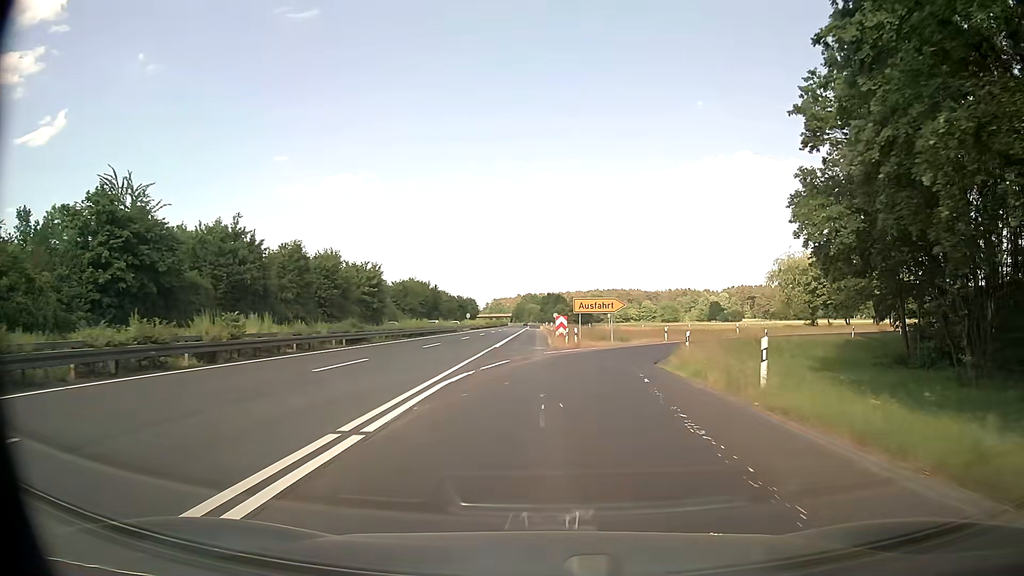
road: trunk_link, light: Day
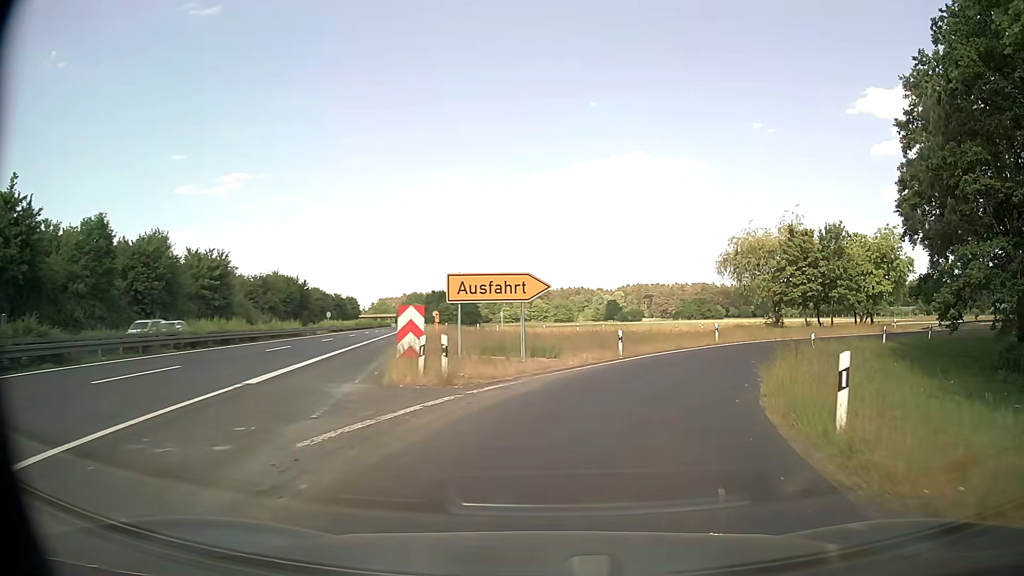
(+1.1, +21.6) m; +9°
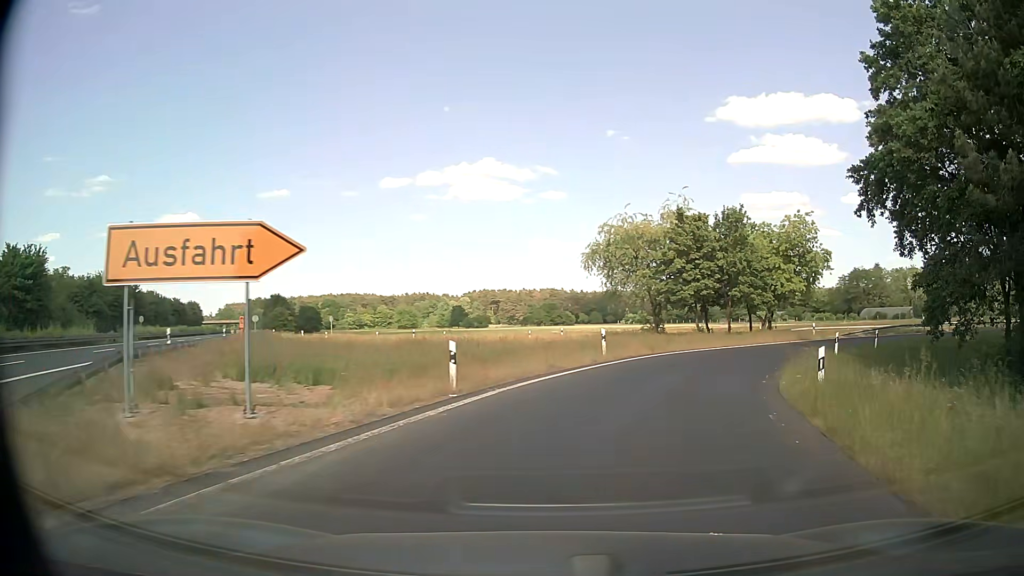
(+1.3, +11.9) m; +13°
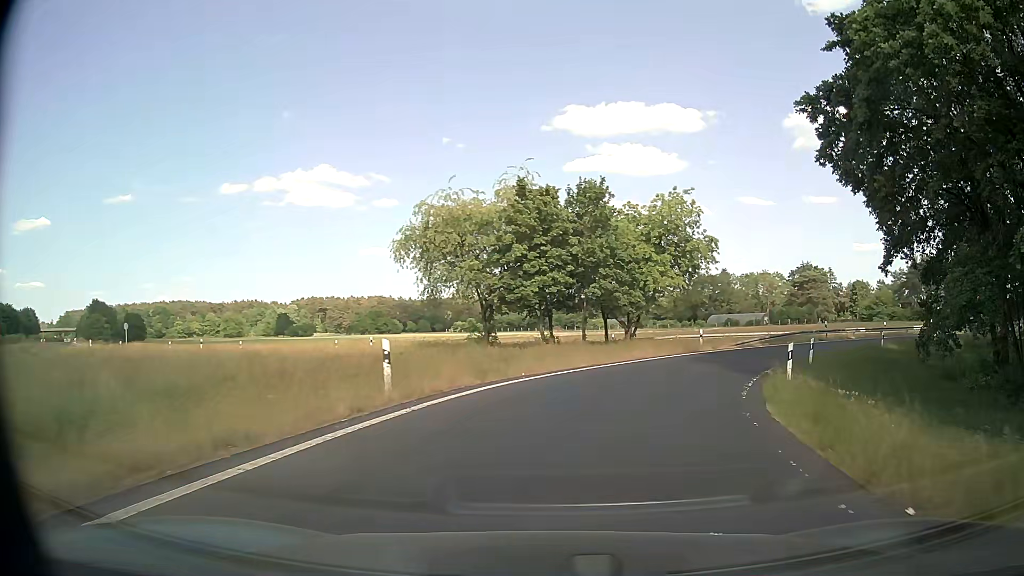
(+1.6, +11.9) m; +15°
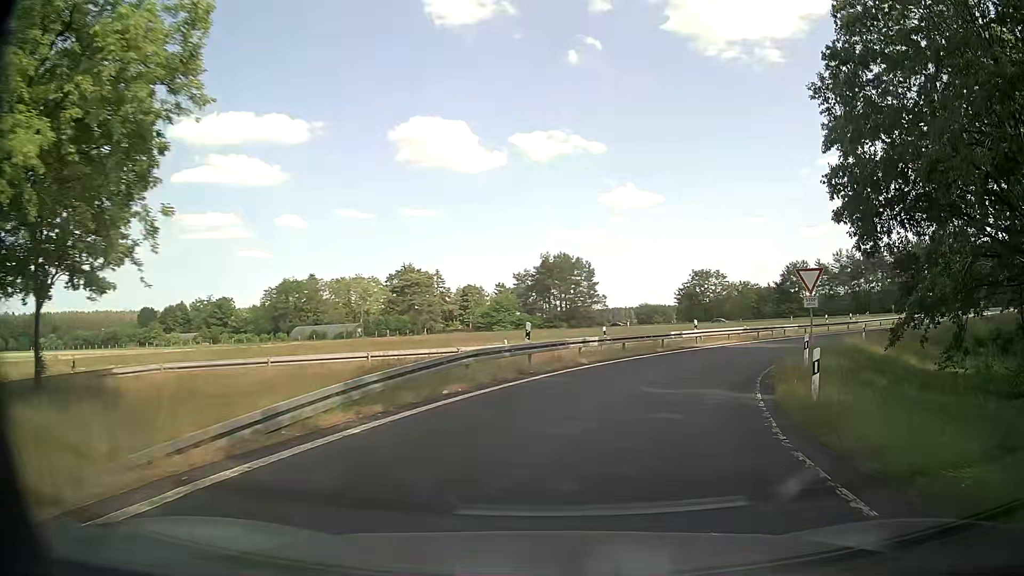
(+8.6, +30.0) m; +34°
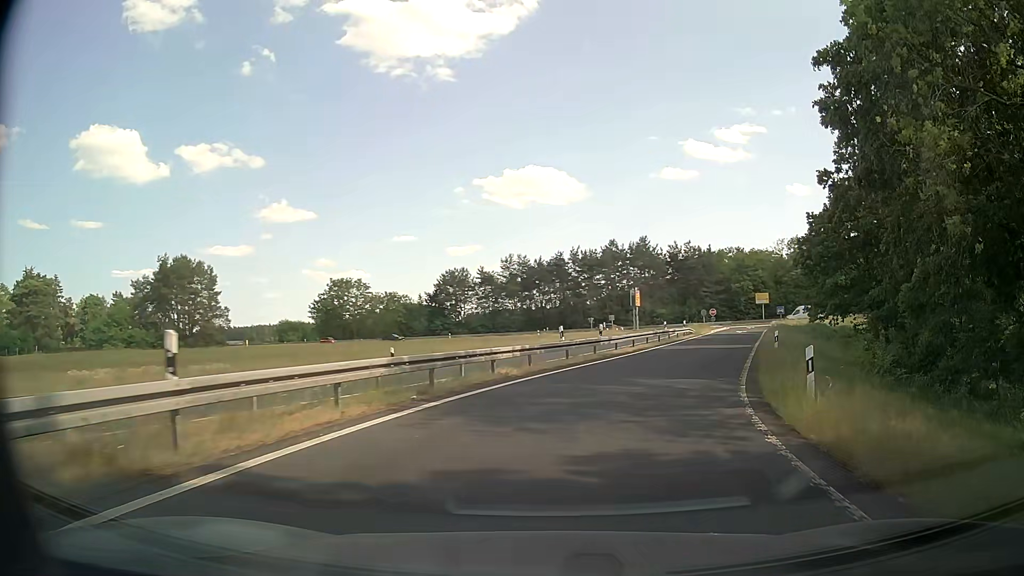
(+7.1, +26.0) m; +30°
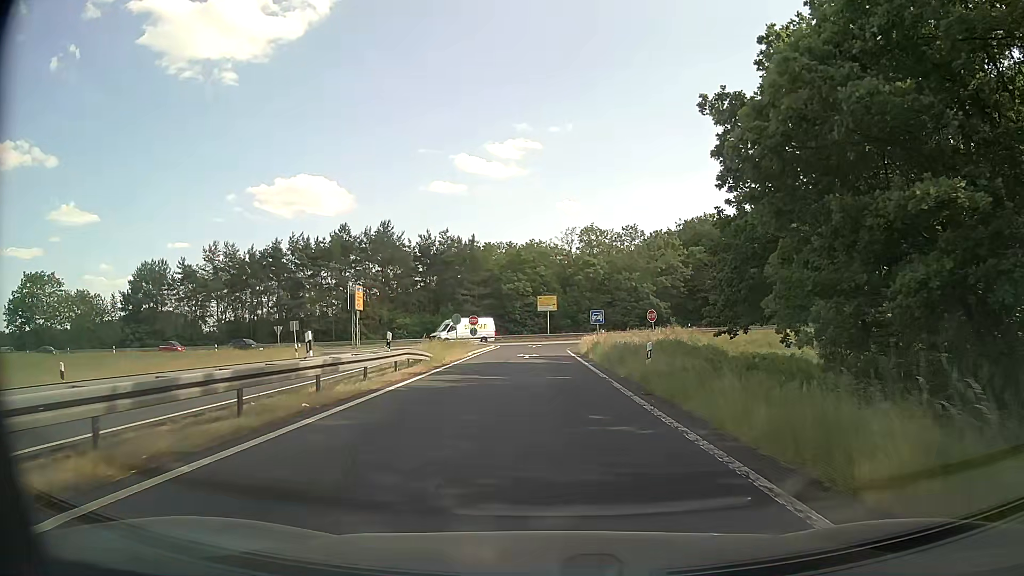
(+8.2, +33.8) m; +21°
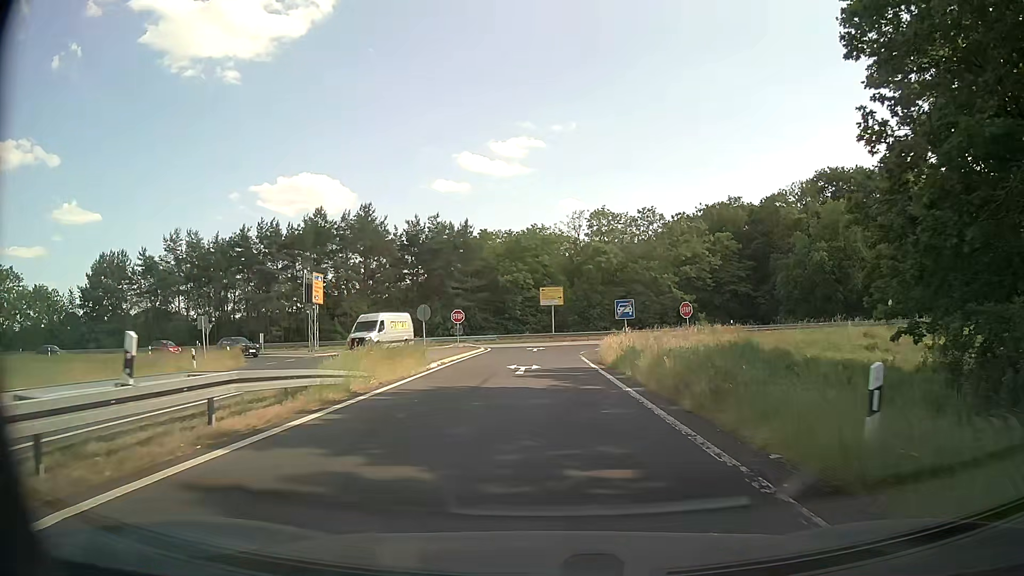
(-0.1, +13.2) m; -1°
(0, +10) (0, +20) (0, +30) (+1, +40) (+6, +49) (+15, +51) (+25, +51) (+35, +50) (+45, +48) (+55, +47) m
